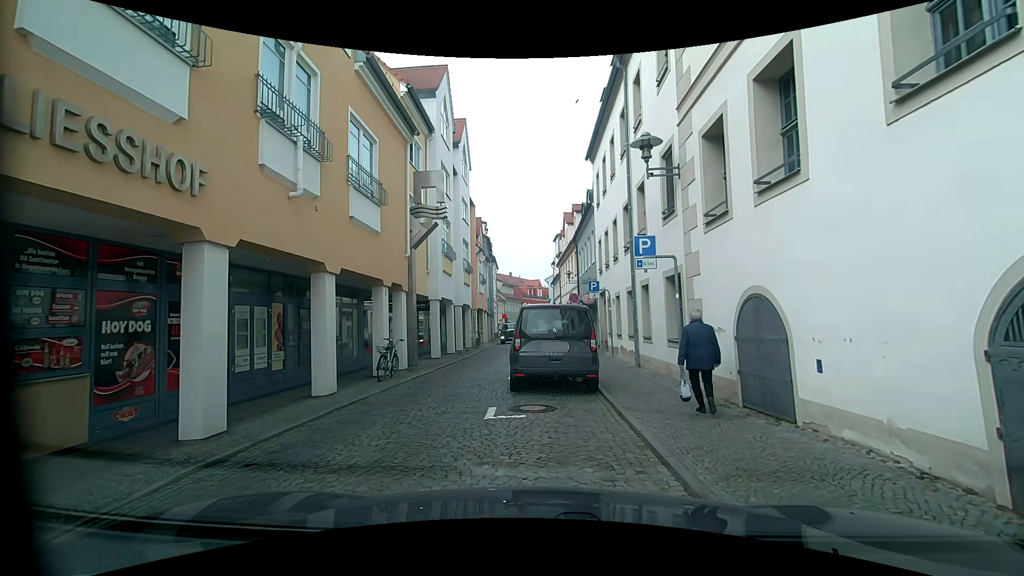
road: residential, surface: sett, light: Day
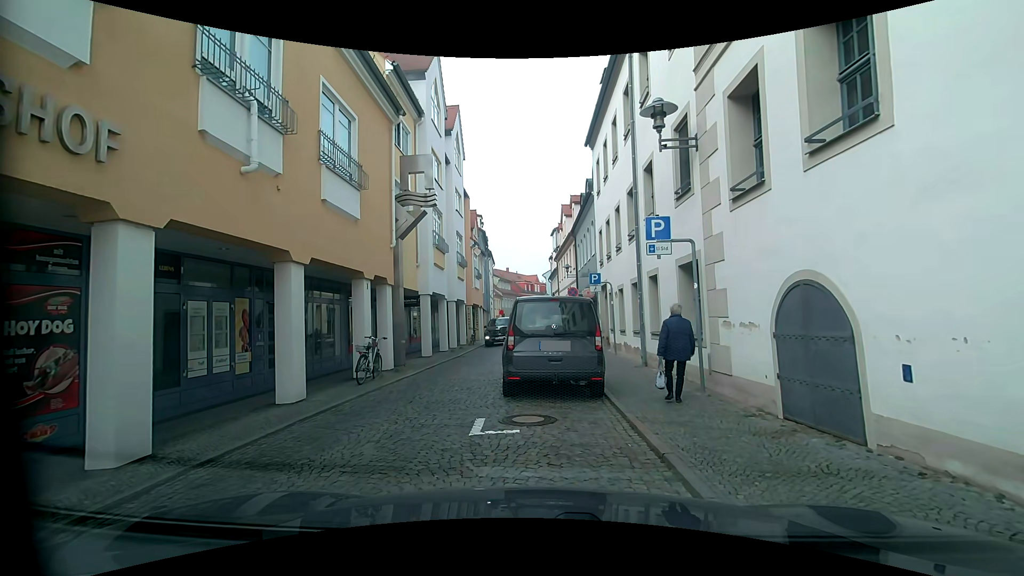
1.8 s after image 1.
(0.0, +1.3) m; 0°
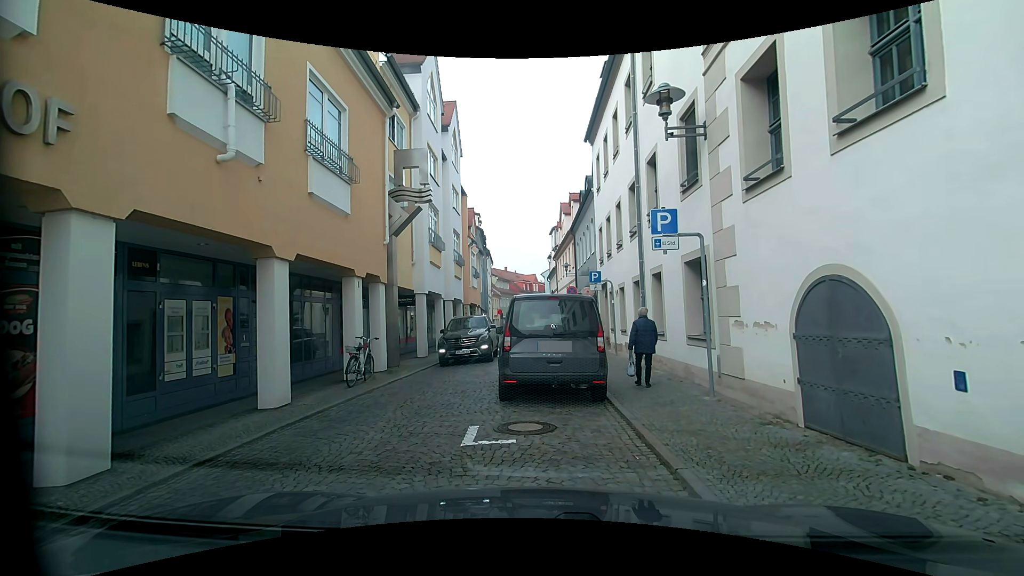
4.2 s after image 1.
(0.0, +0.6) m; 0°
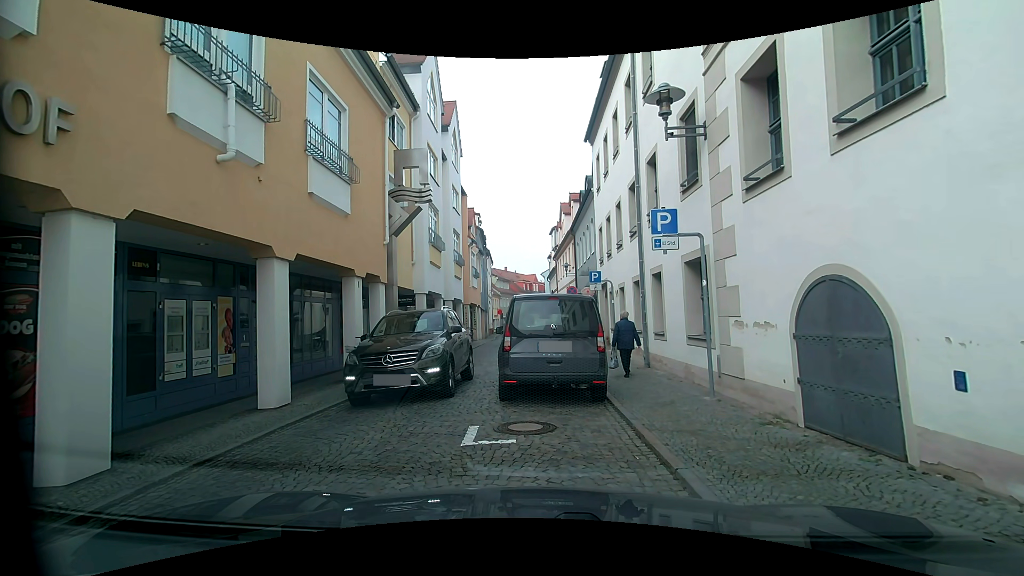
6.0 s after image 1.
(0.0, 0.0) m; 0°
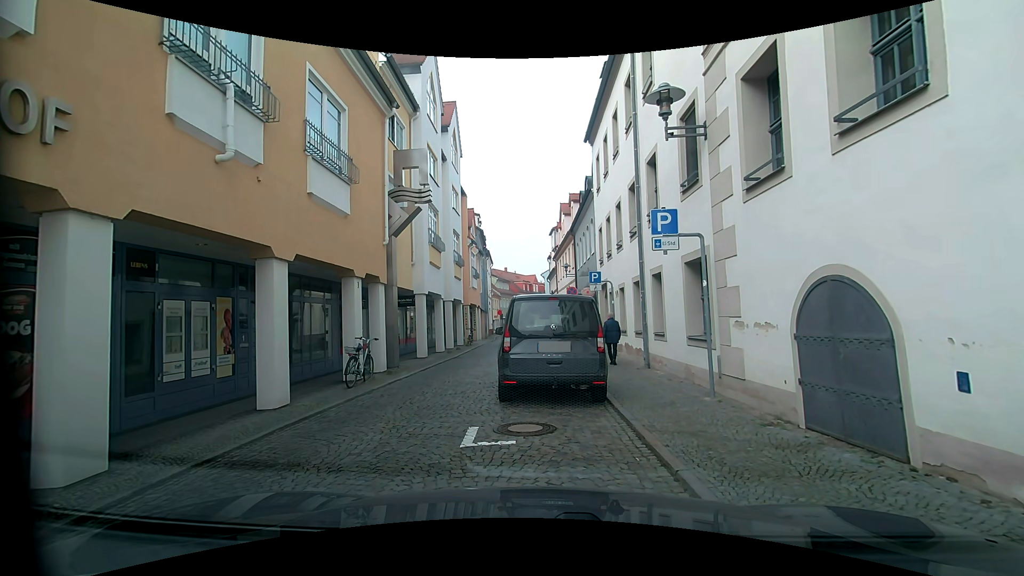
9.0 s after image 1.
(0.0, 0.0) m; 0°
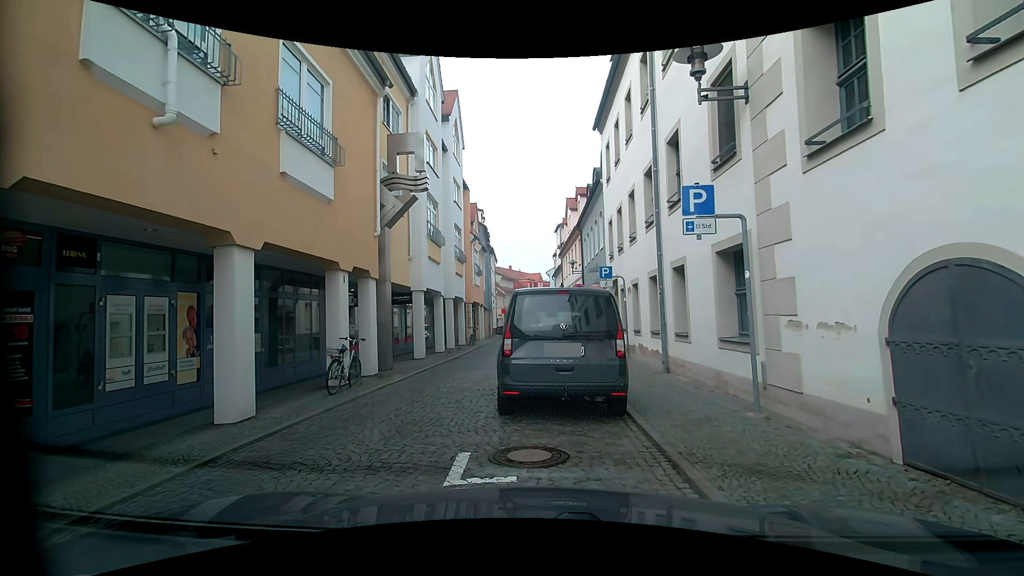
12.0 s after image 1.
(0.0, +1.3) m; 0°
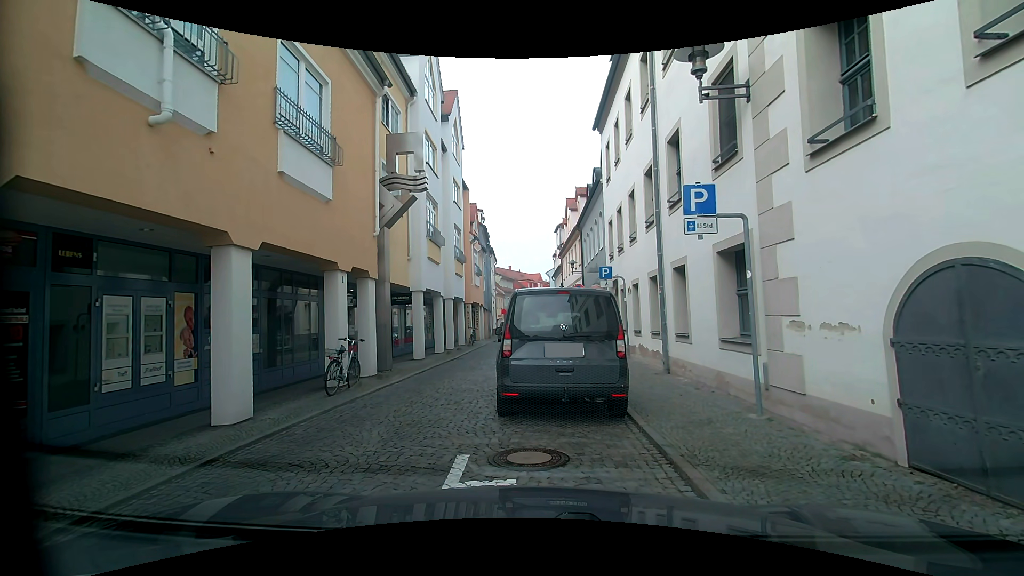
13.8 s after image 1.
(0.0, +0.1) m; 0°
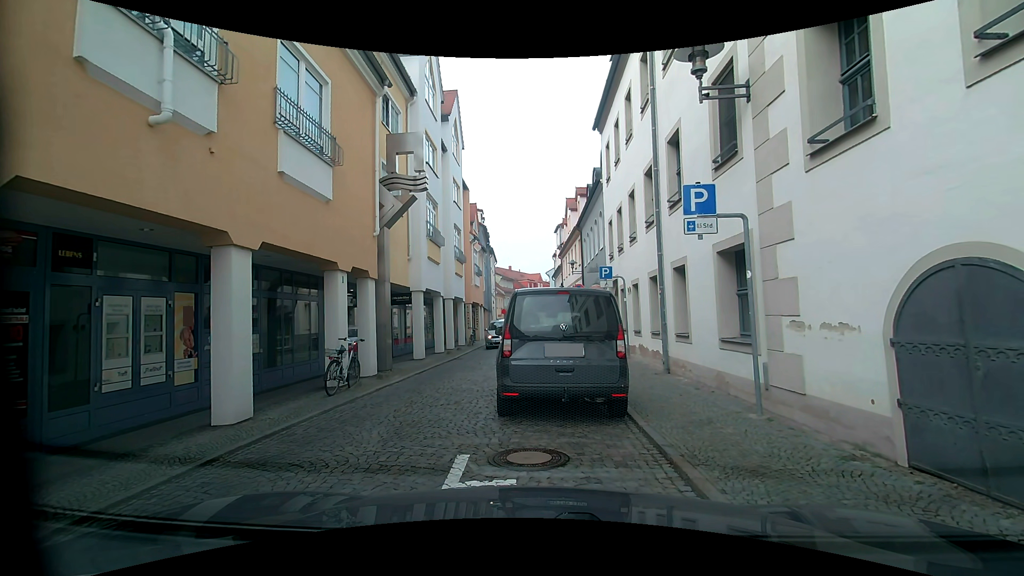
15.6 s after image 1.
(0.0, 0.0) m; 0°
